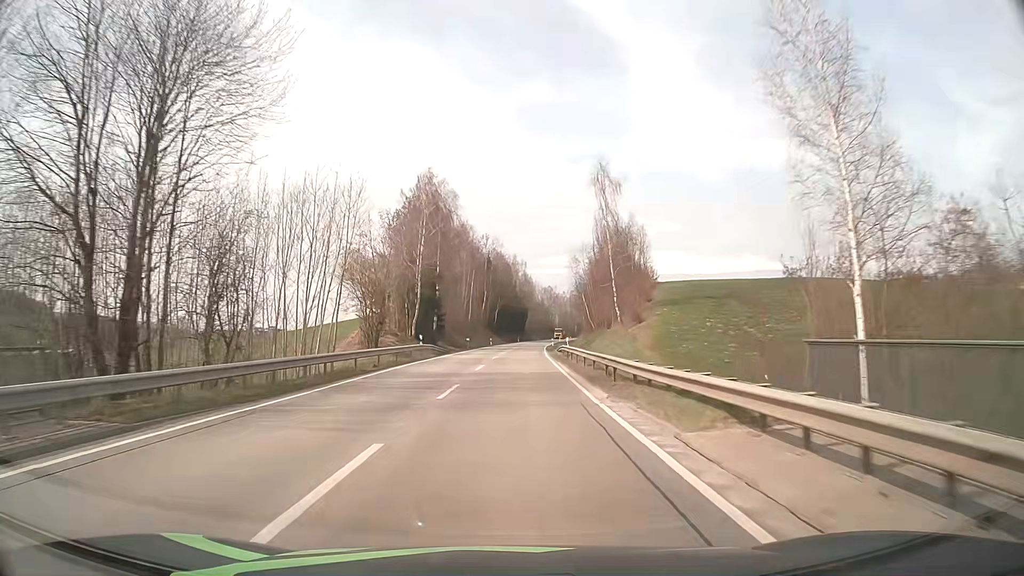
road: secondary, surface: asphalt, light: Day
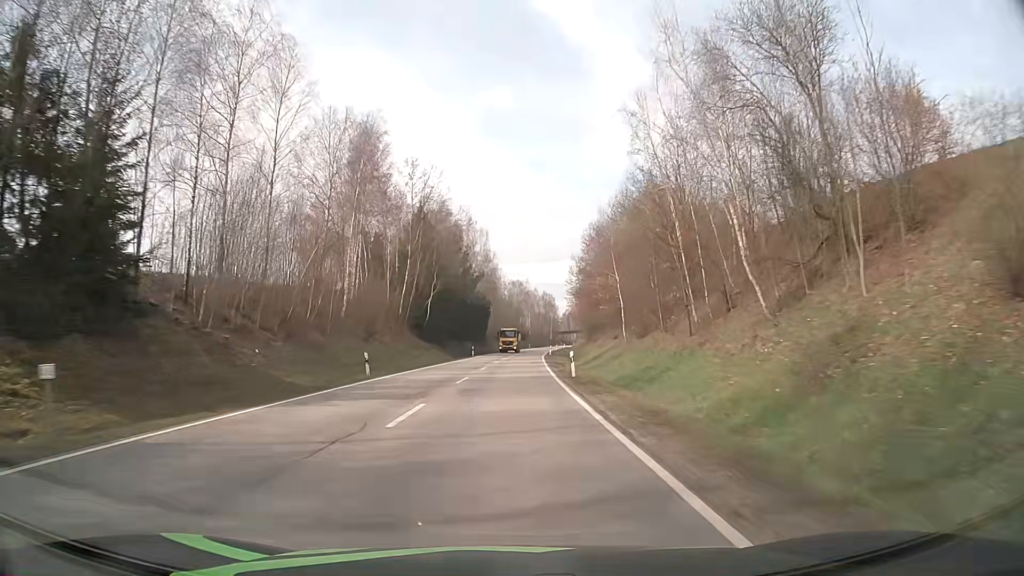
(+2.0, +64.4) m; +3°
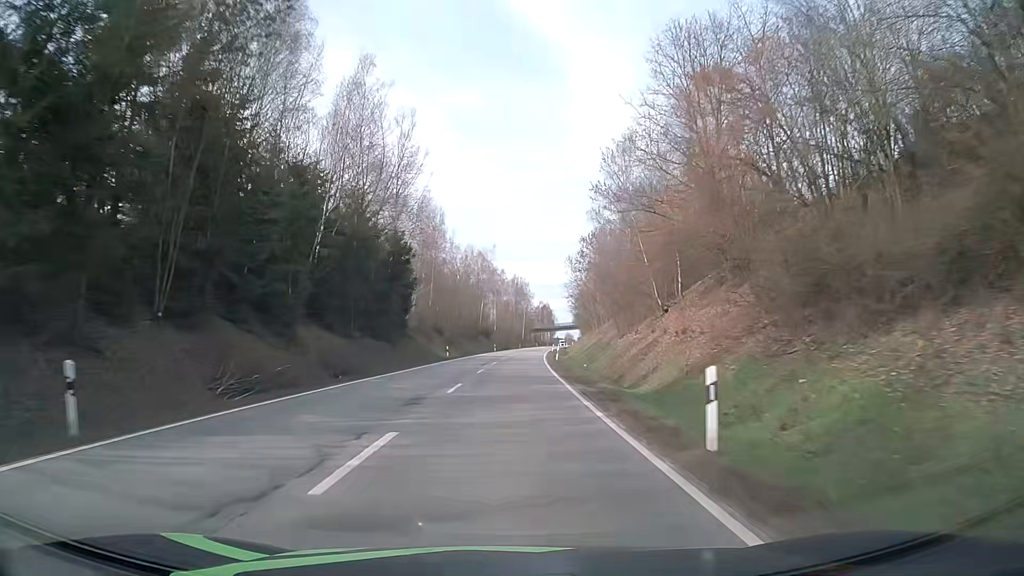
(+1.9, +65.1) m; +3°
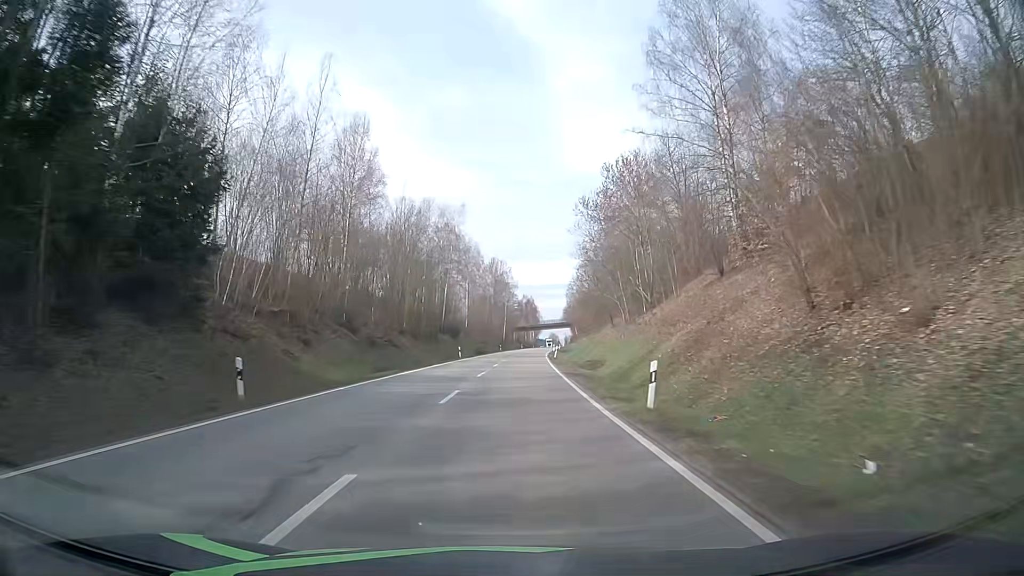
(+0.6, +39.4) m; +1°
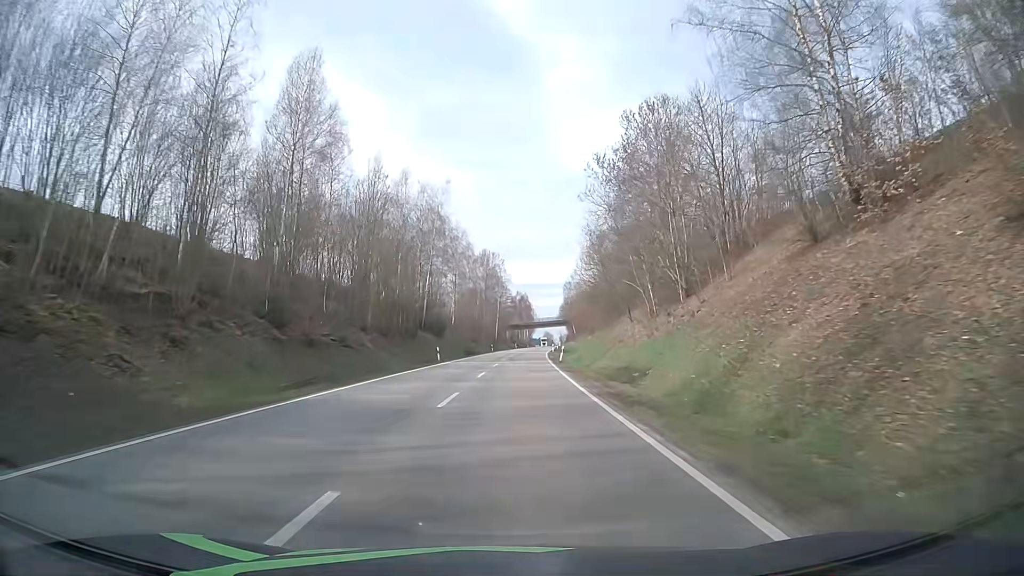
(+0.1, +13.2) m; 0°
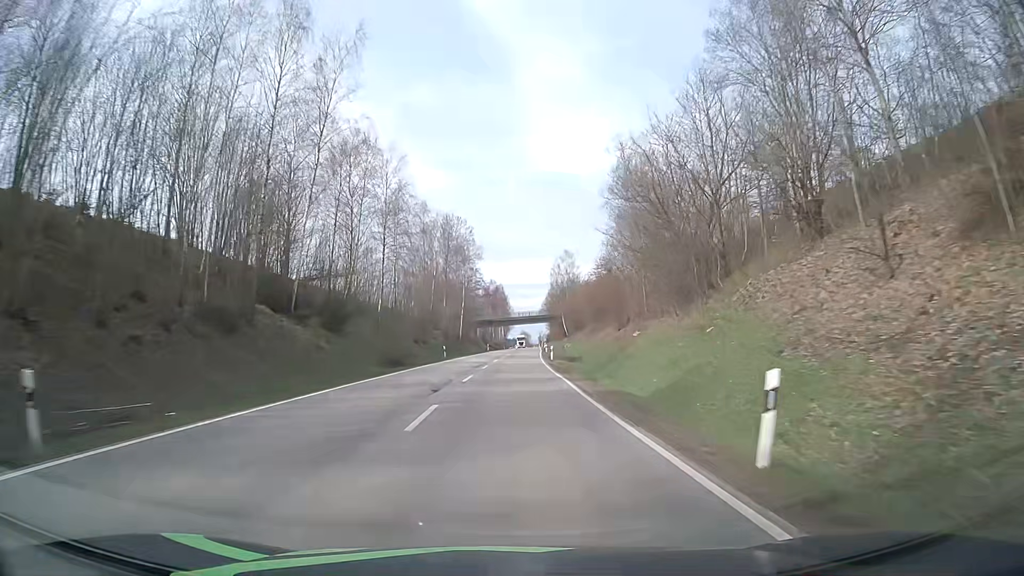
(+0.9, +39.6) m; +3°
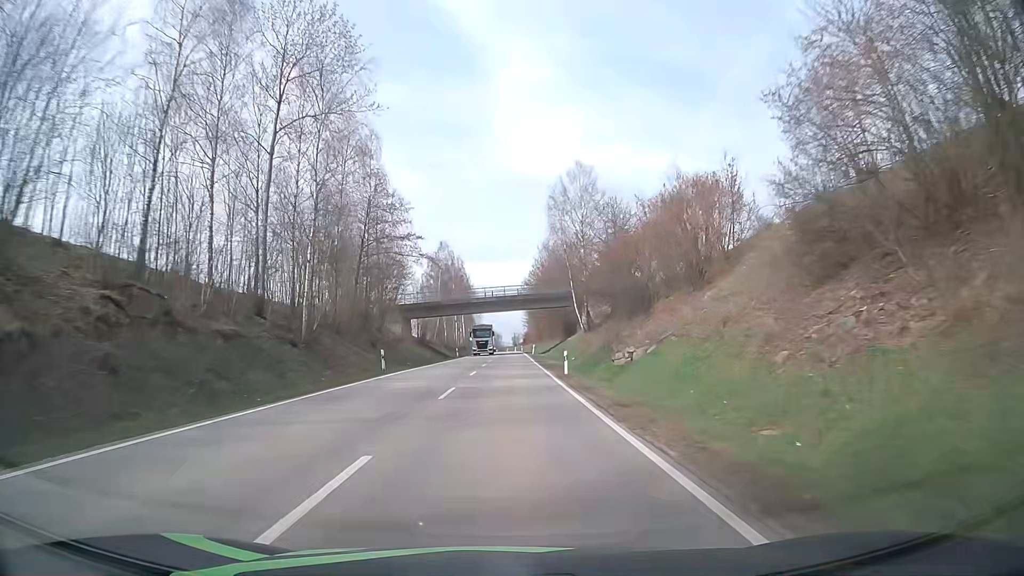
(+1.4, +66.6) m; +2°
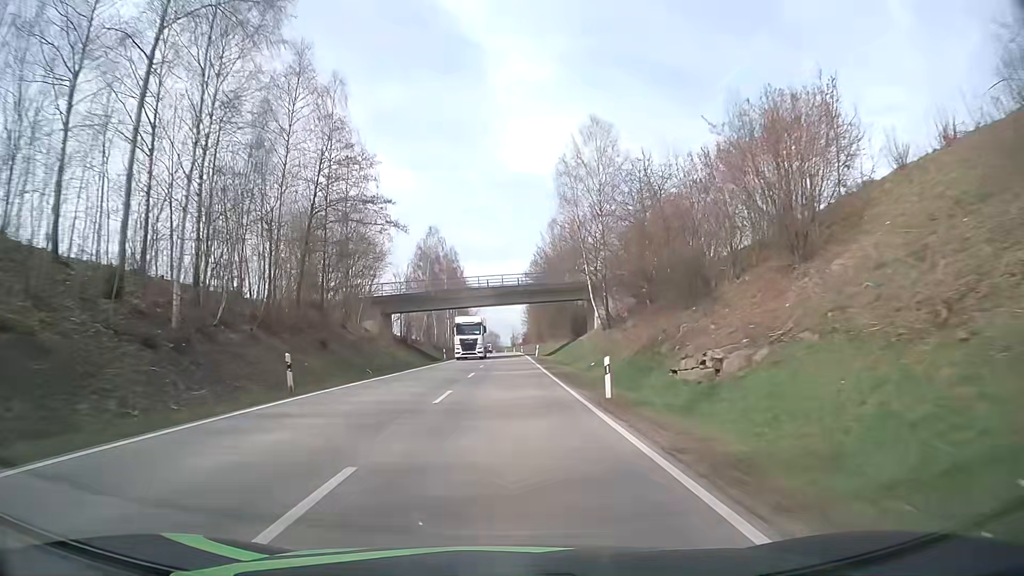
(0.0, +13.4) m; 0°
(0, +10) (0, +20) (0, +30) (0, +40) (0, +50) (0, +60) (0, +70) (0, +80) (0, +90) (-1, +100) m
